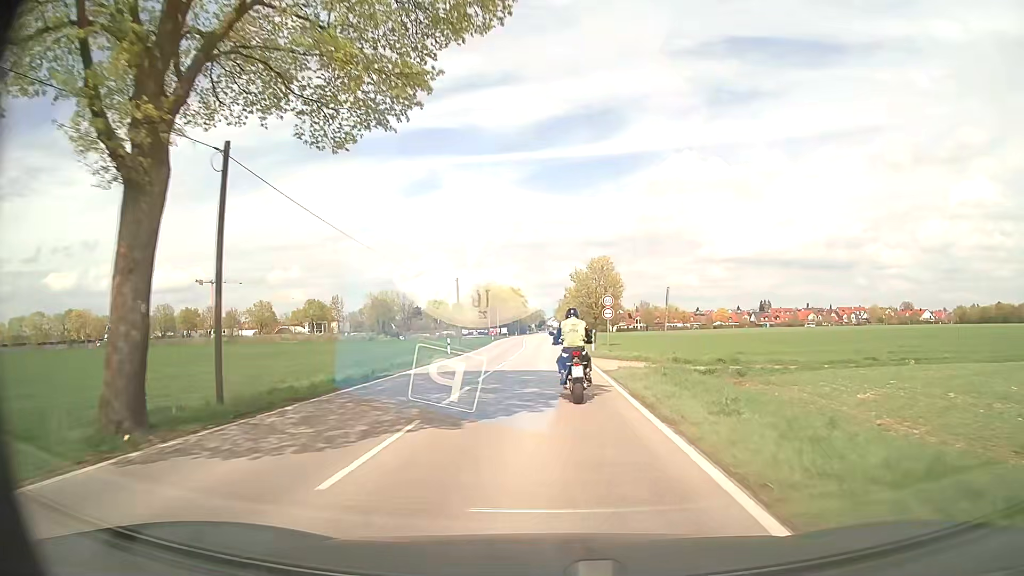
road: secondary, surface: asphalt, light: Day
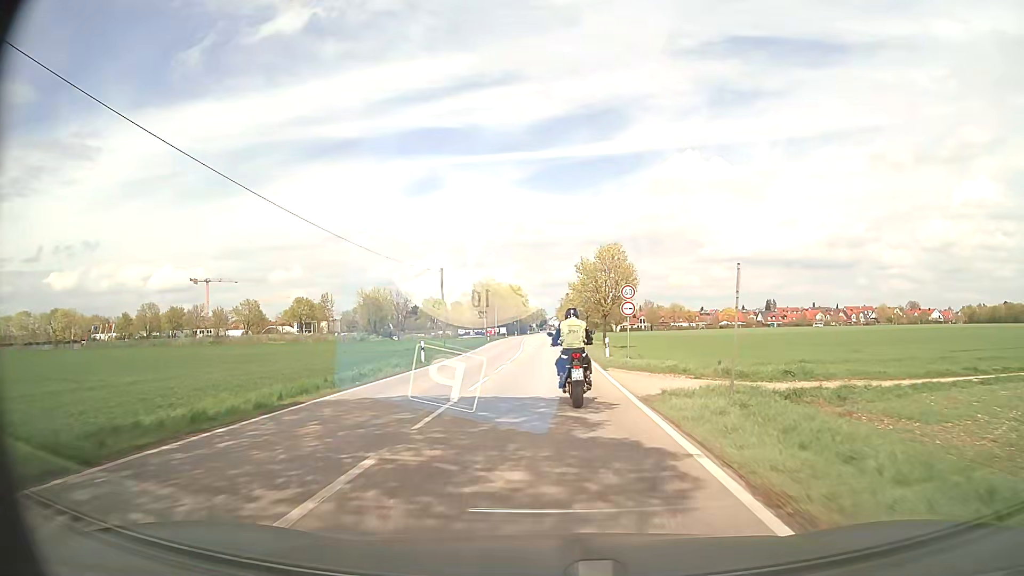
(0.0, +8.4) m; 0°
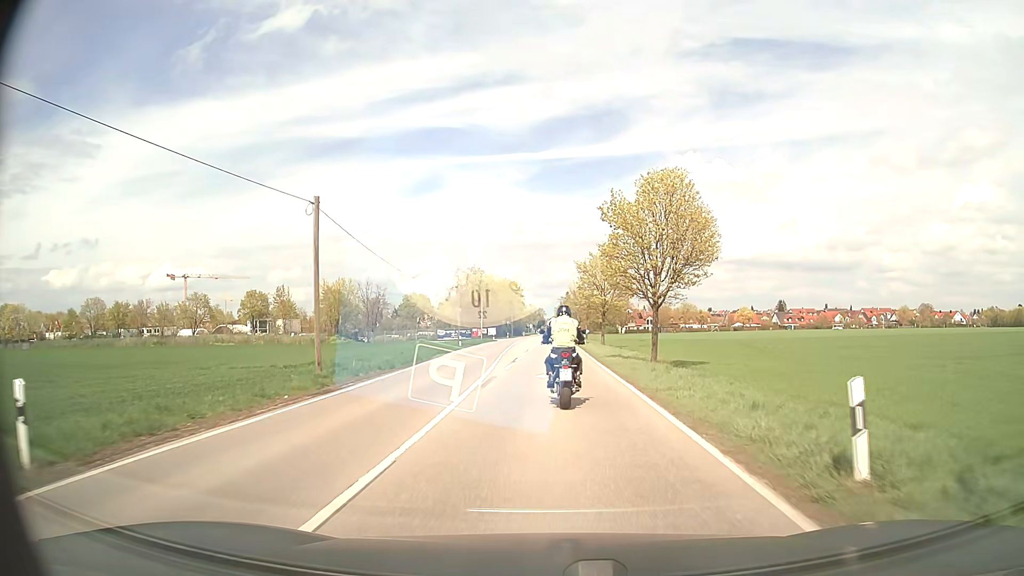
(+0.1, +24.4) m; 0°
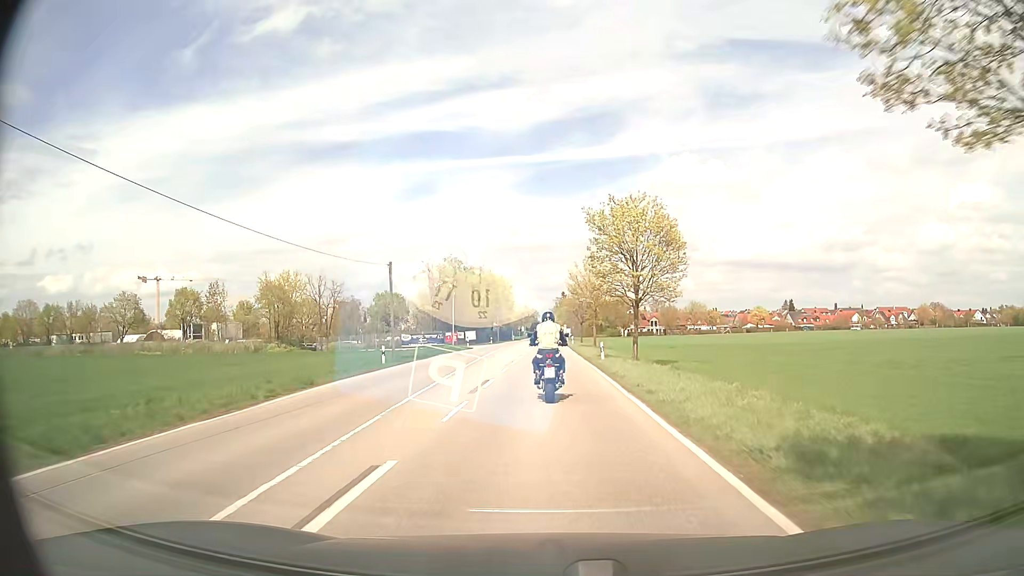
(+0.2, +24.0) m; 0°
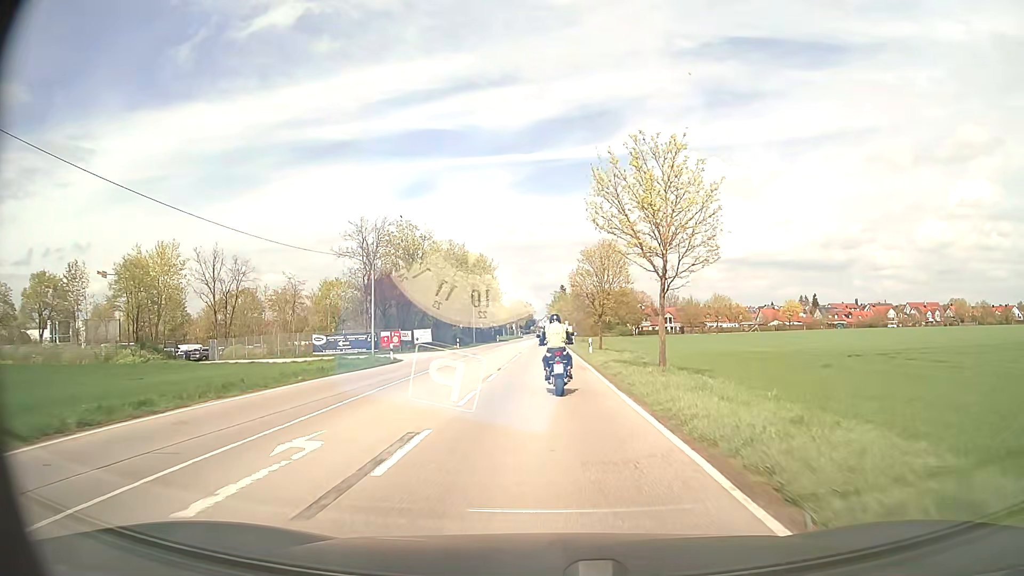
(+0.1, +34.2) m; 0°
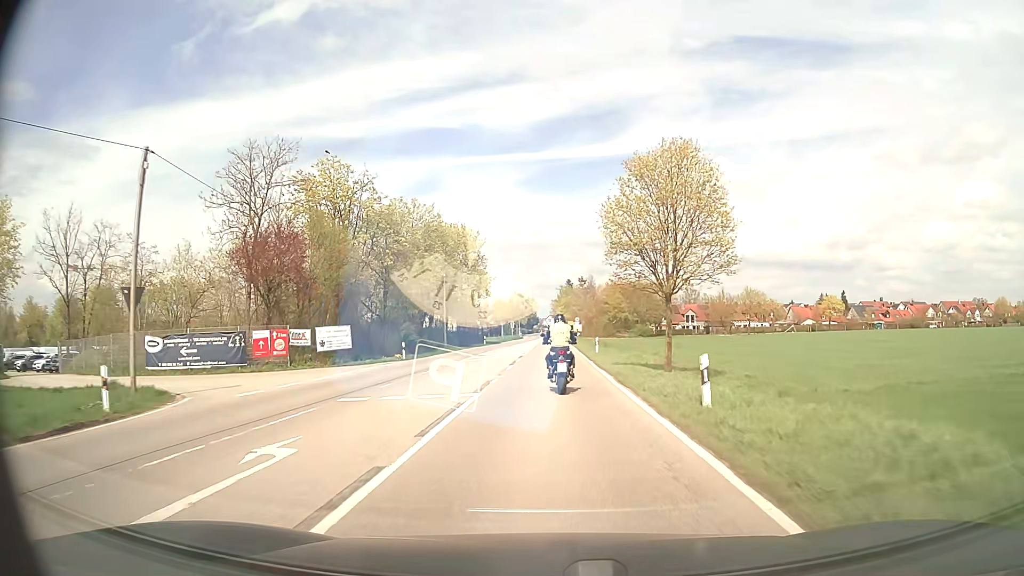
(-0.2, +26.4) m; -1°
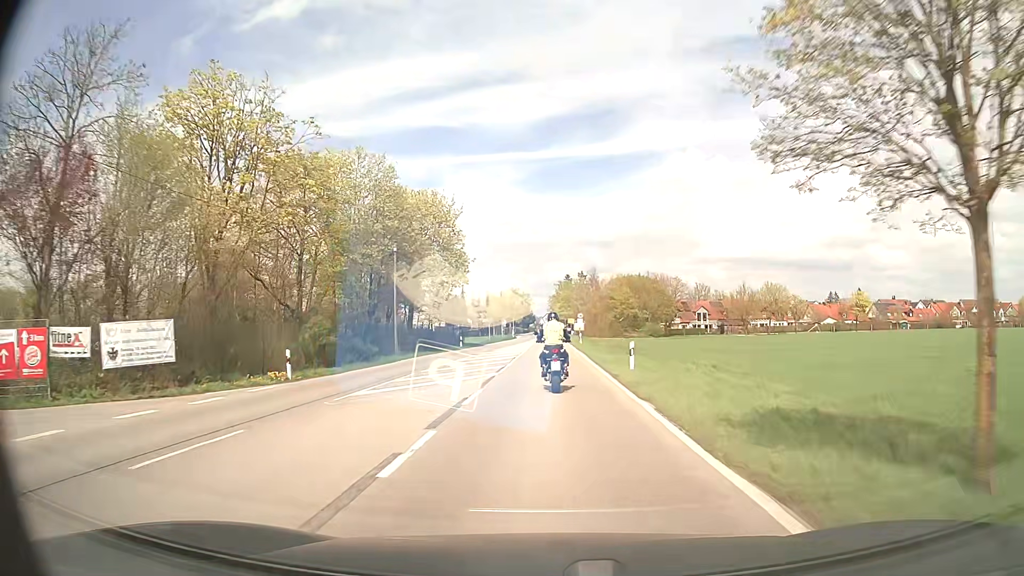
(0.0, +17.4) m; 0°
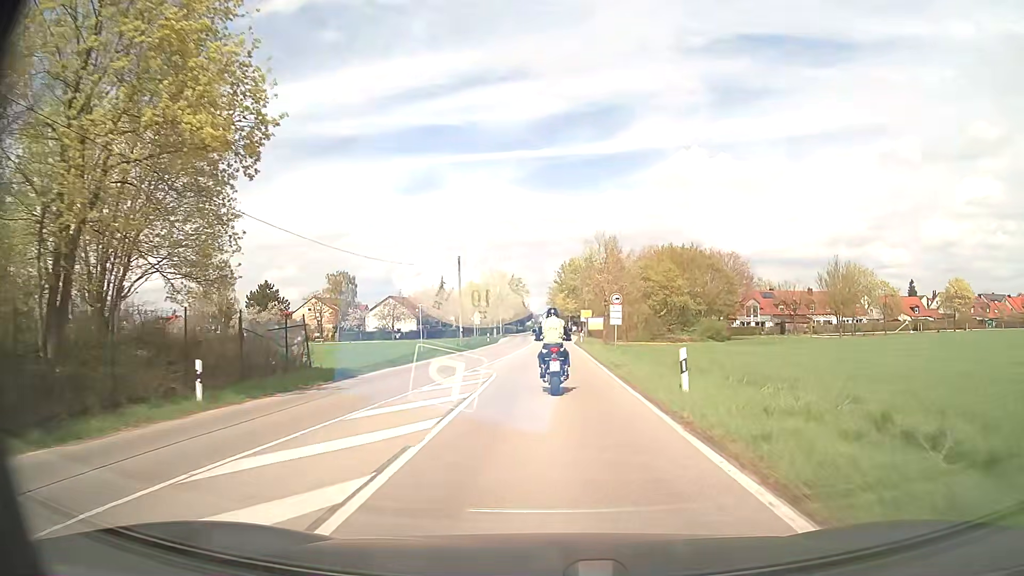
(+0.1, +41.7) m; 0°
(0, +10) (0, +20) (0, +30) (0, +40) (0, +50) (+1, +60) (+1, +70) (+1, +80) (+2, +90) (+2, +100) m
